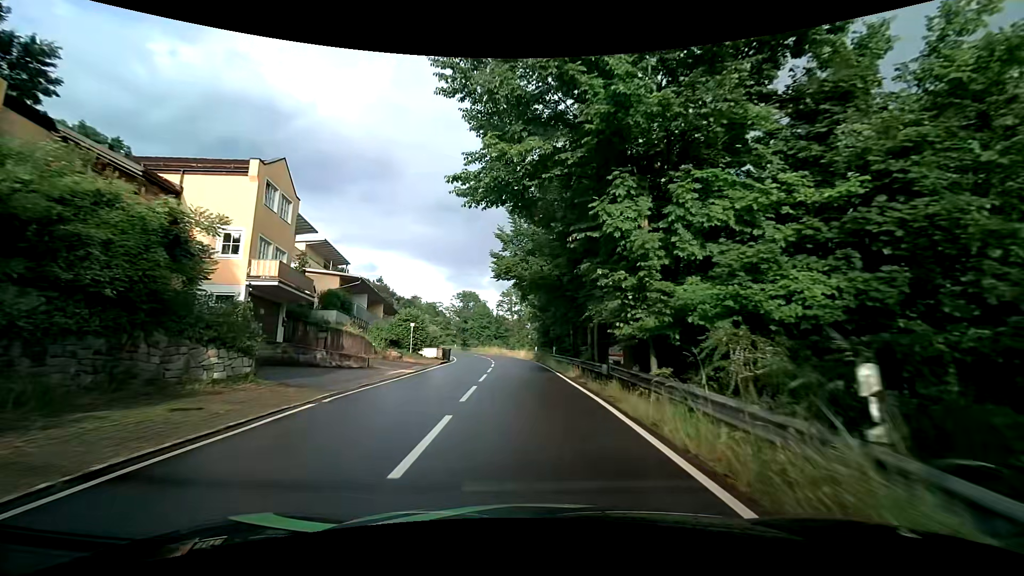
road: tertiary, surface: asphalt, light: Day
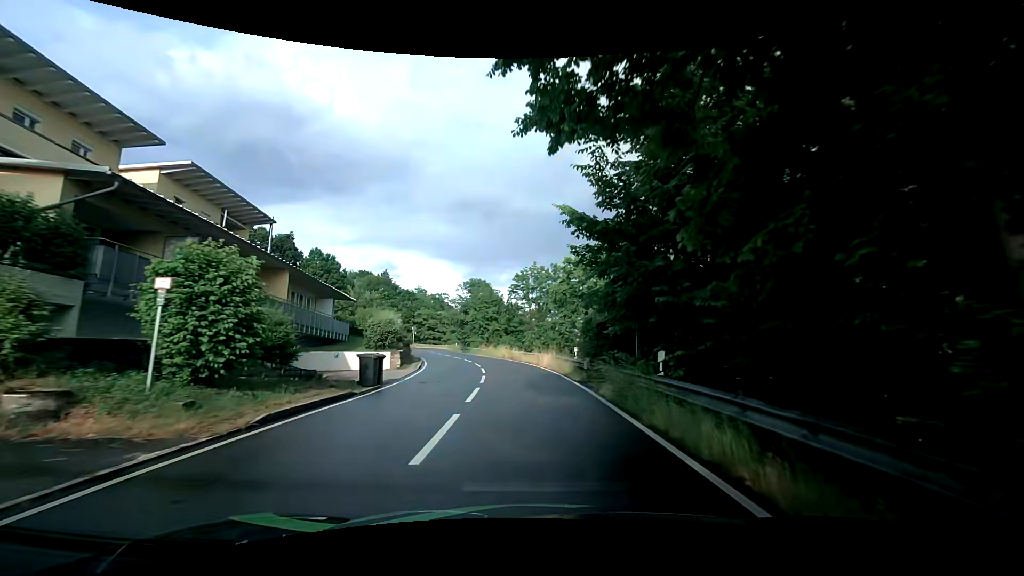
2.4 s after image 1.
(-0.6, +23.4) m; -2°
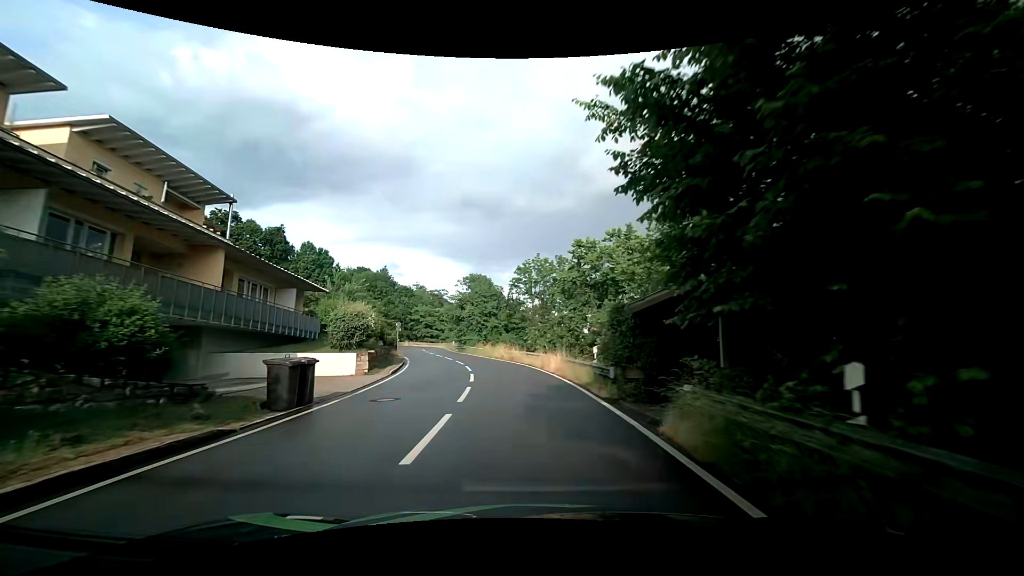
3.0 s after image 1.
(0.0, +6.0) m; -1°
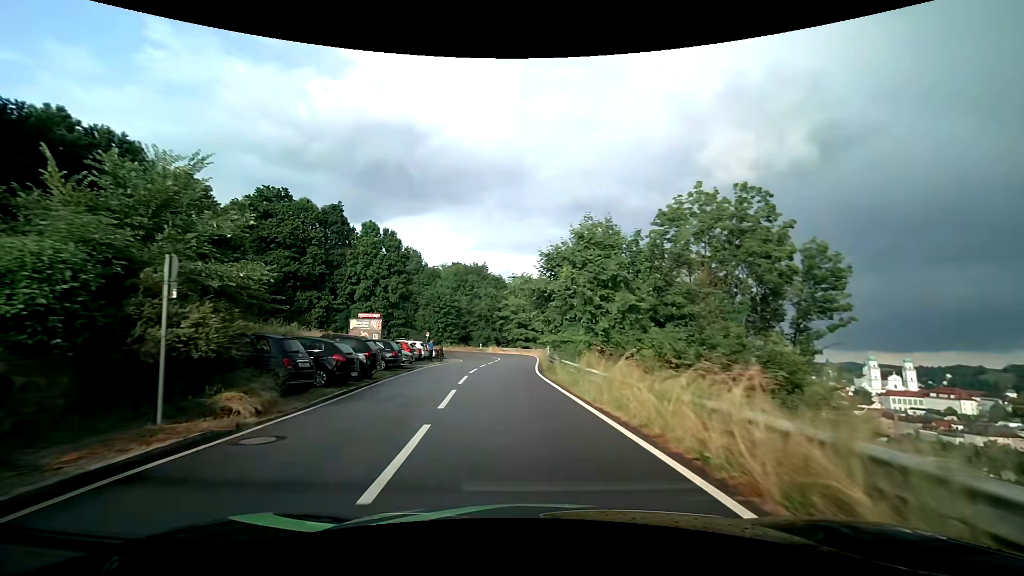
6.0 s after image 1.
(-2.4, +31.3) m; -12°
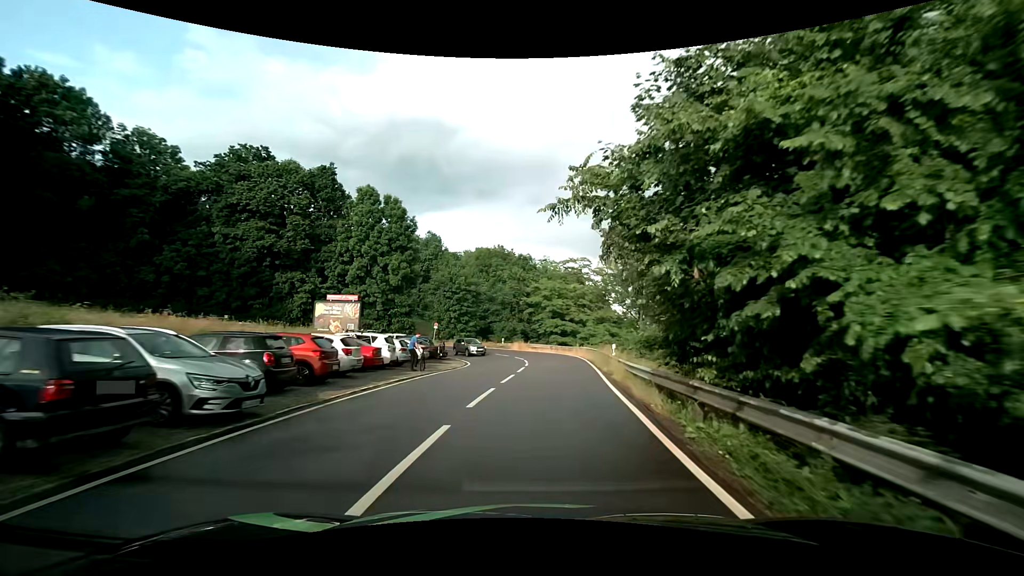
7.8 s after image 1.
(-1.1, +18.5) m; -3°
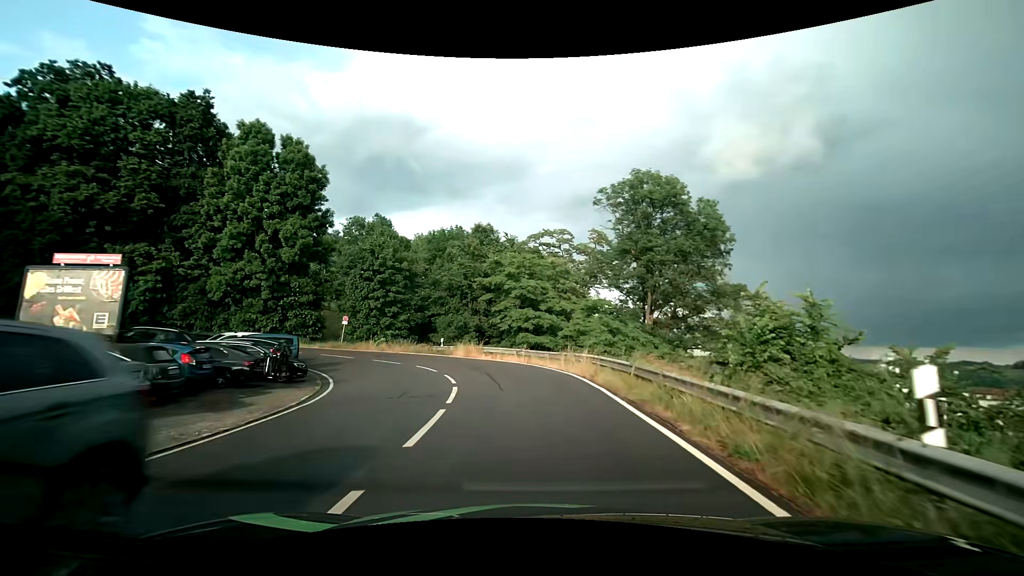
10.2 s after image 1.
(+0.8, +20.8) m; +4°
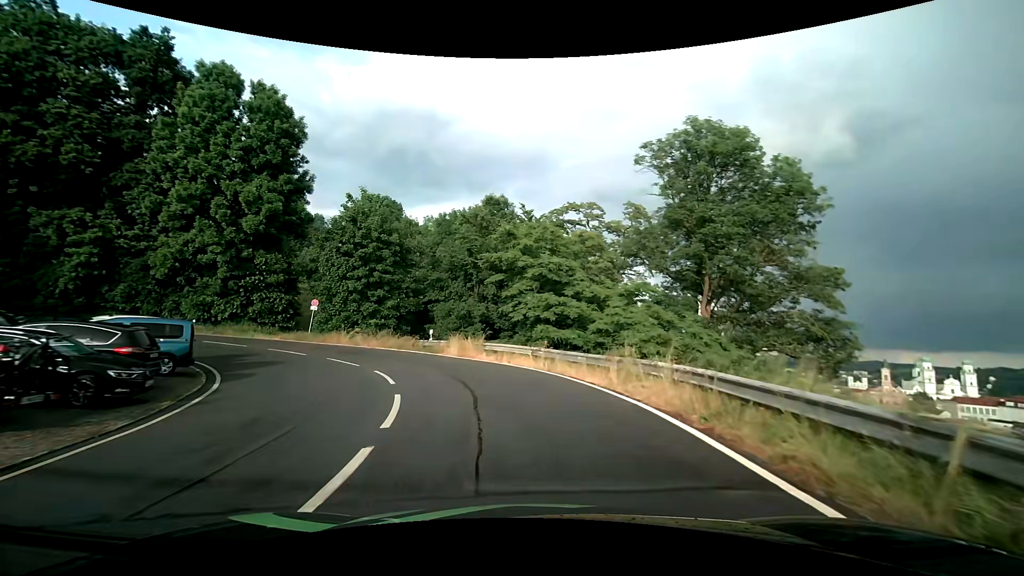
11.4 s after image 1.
(-0.2, +9.7) m; -2°
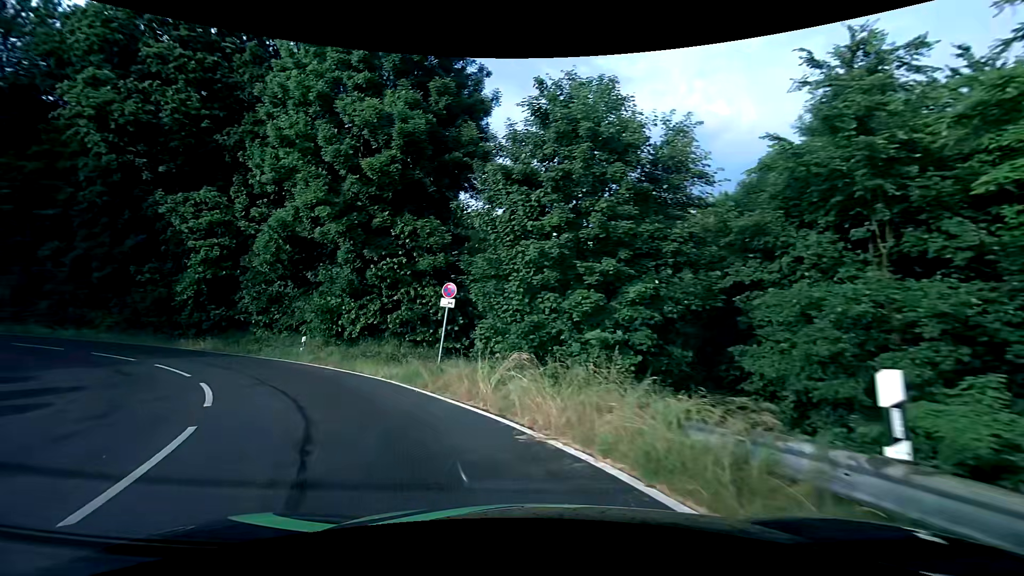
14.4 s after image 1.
(-4.5, +22.0) m; -30°
(-2, +10) (-8, +18) (-17, +23) (-26, +26) (-36, +25) (-45, +21) (-52, +14) (-58, +6) (-60, -4) (-62, -13) m
